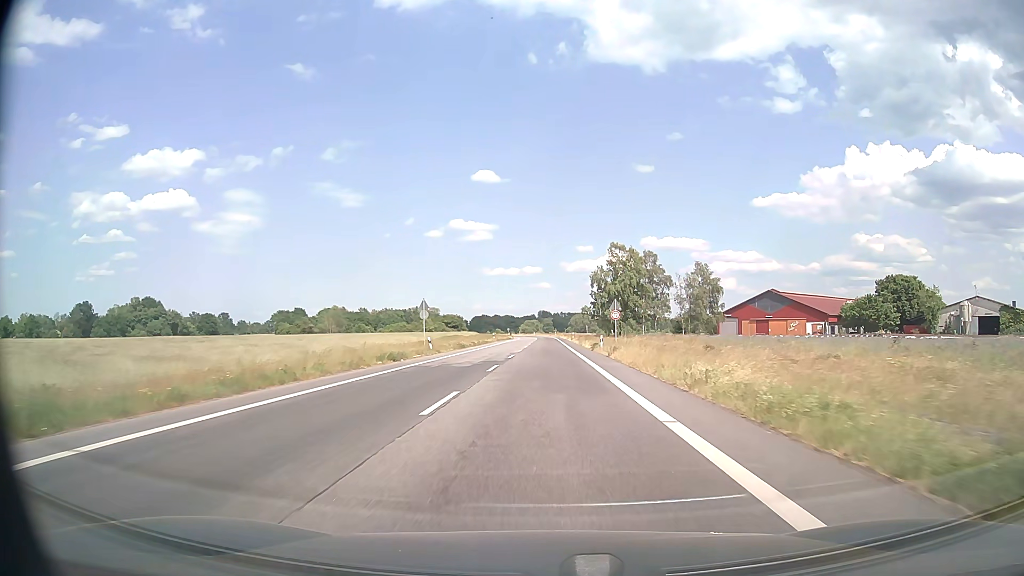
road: secondary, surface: asphalt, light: Day
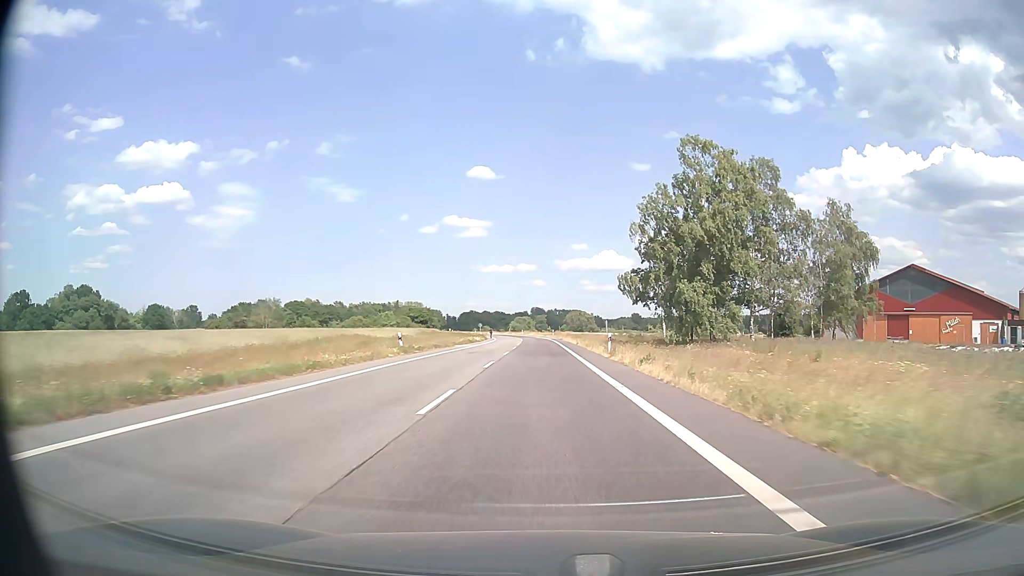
(+0.2, +59.4) m; +1°
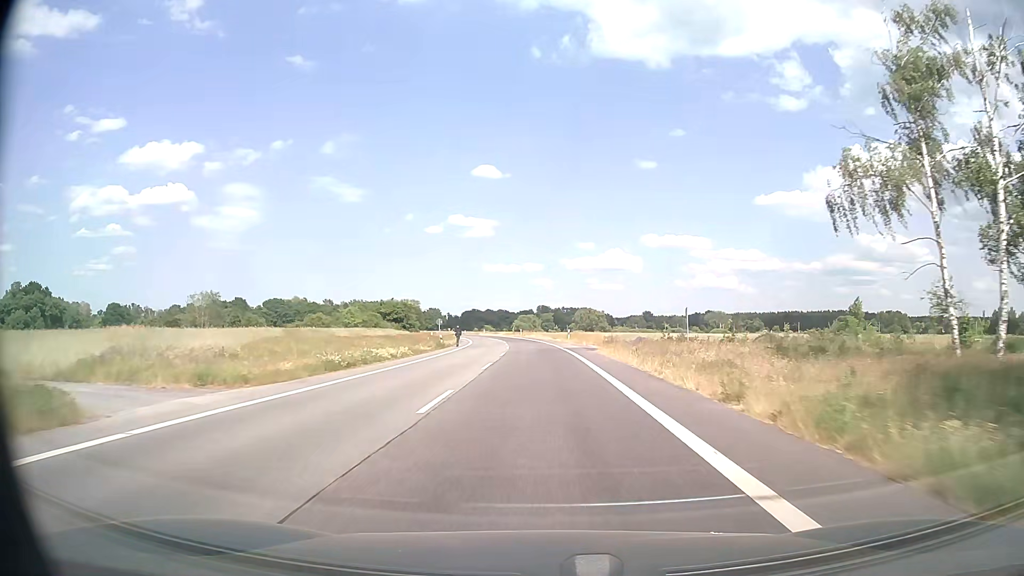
(-0.2, +47.6) m; -1°
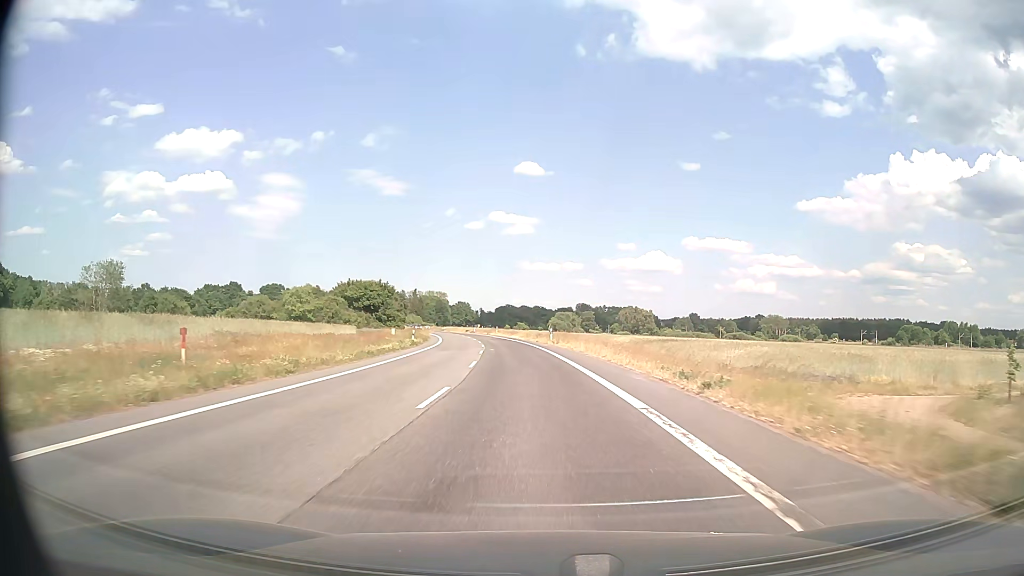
(-1.0, +58.8) m; -3°
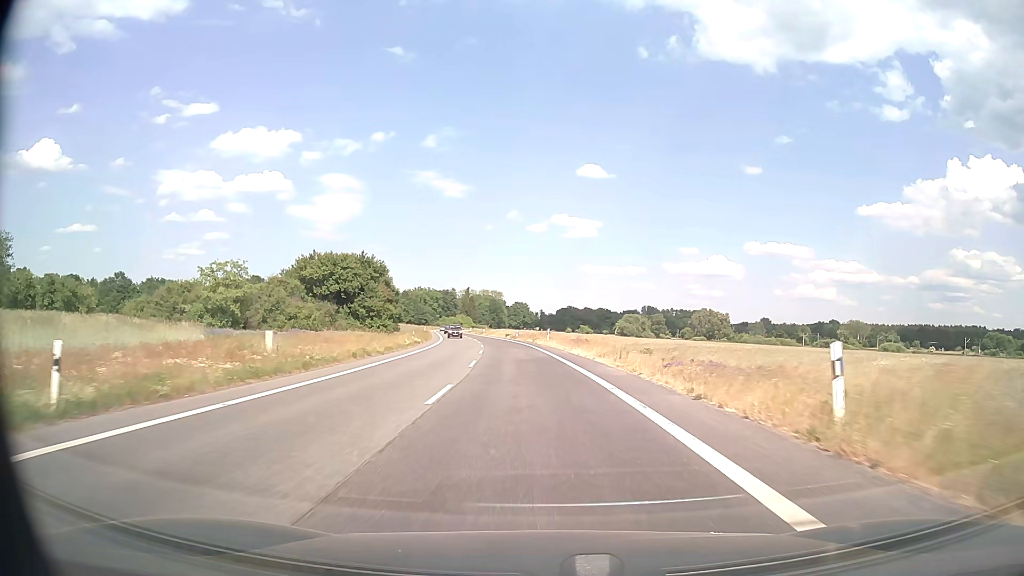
(-2.2, +46.6) m; -5°
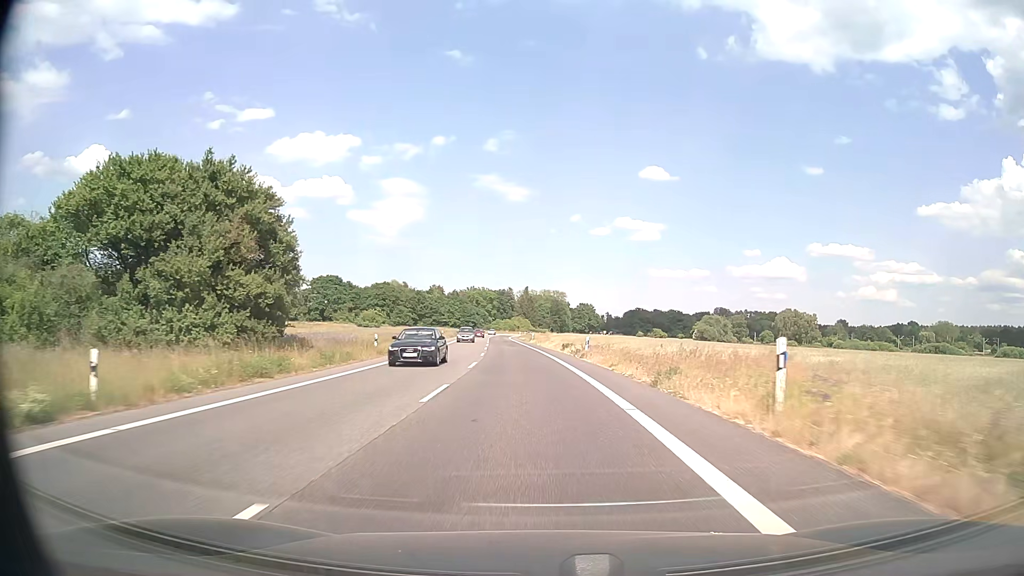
(-2.0, +46.8) m; -5°
